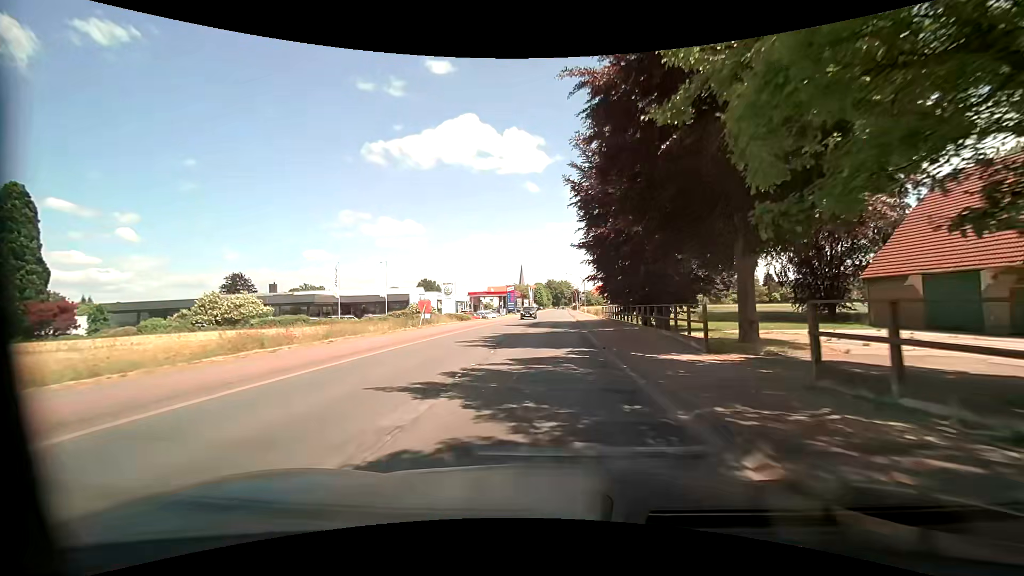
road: primary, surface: asphalt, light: Day
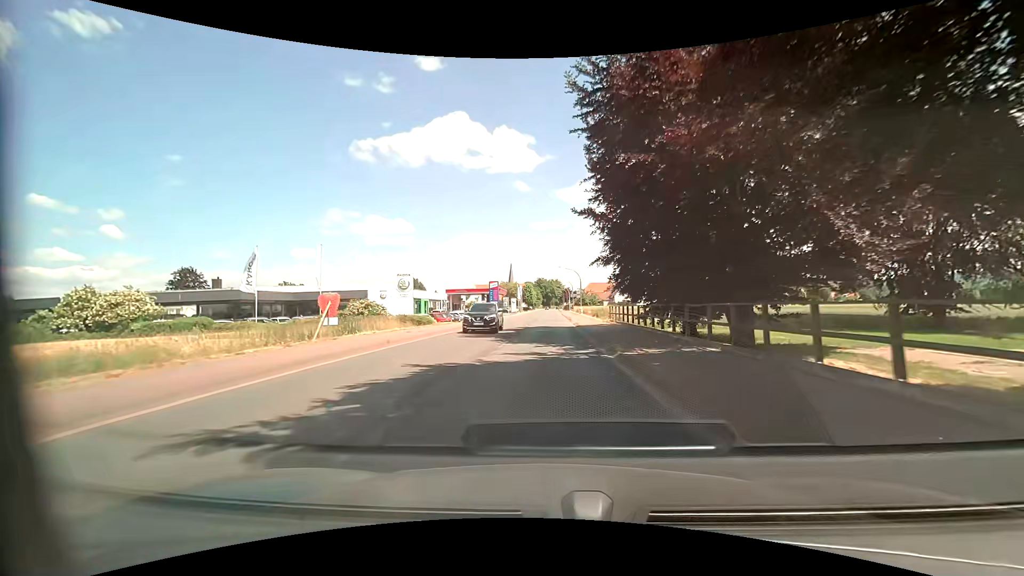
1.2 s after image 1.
(+0.2, +14.5) m; +1°
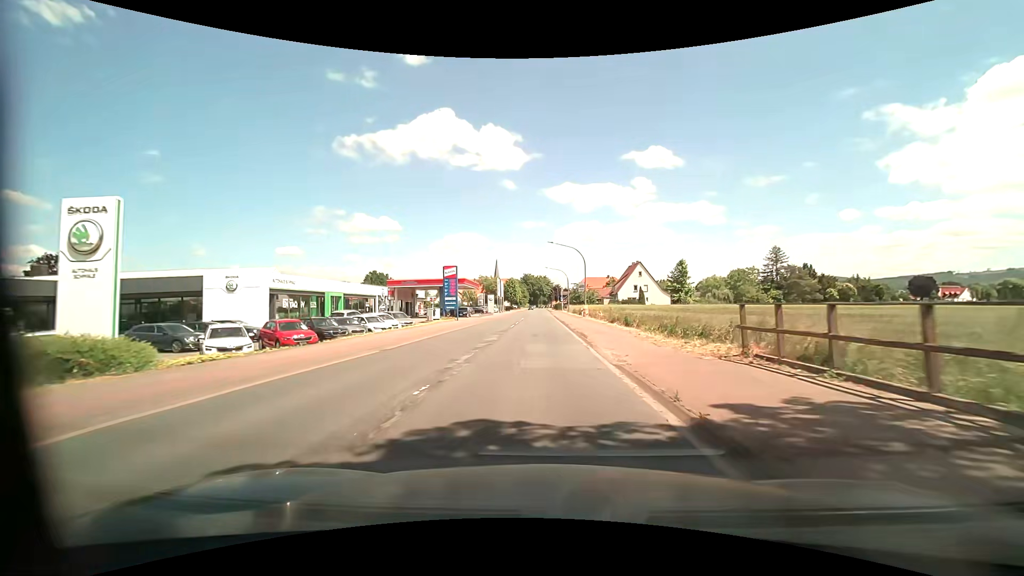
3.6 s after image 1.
(+0.6, +29.0) m; +2°
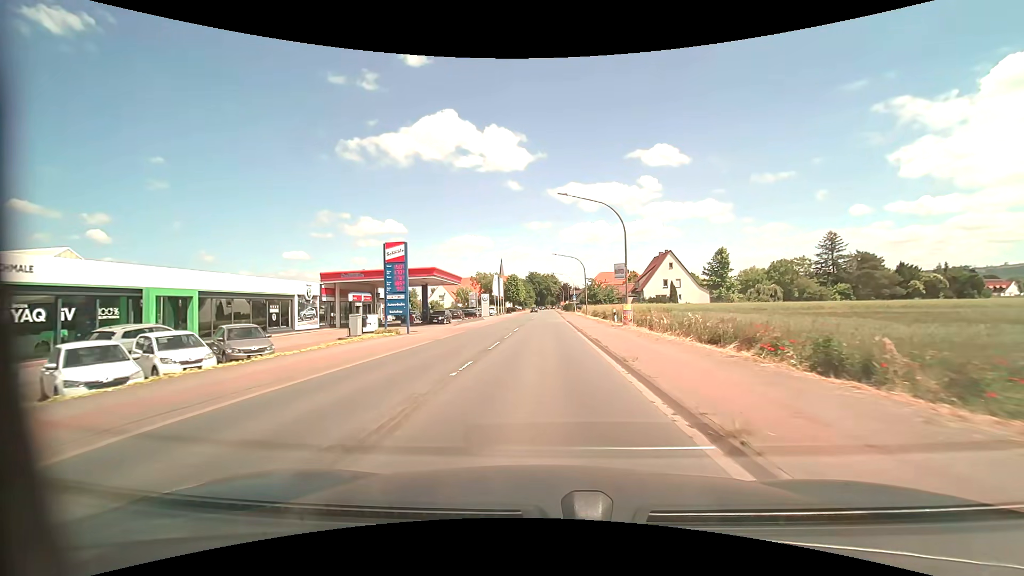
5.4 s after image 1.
(0.0, +21.9) m; -1°
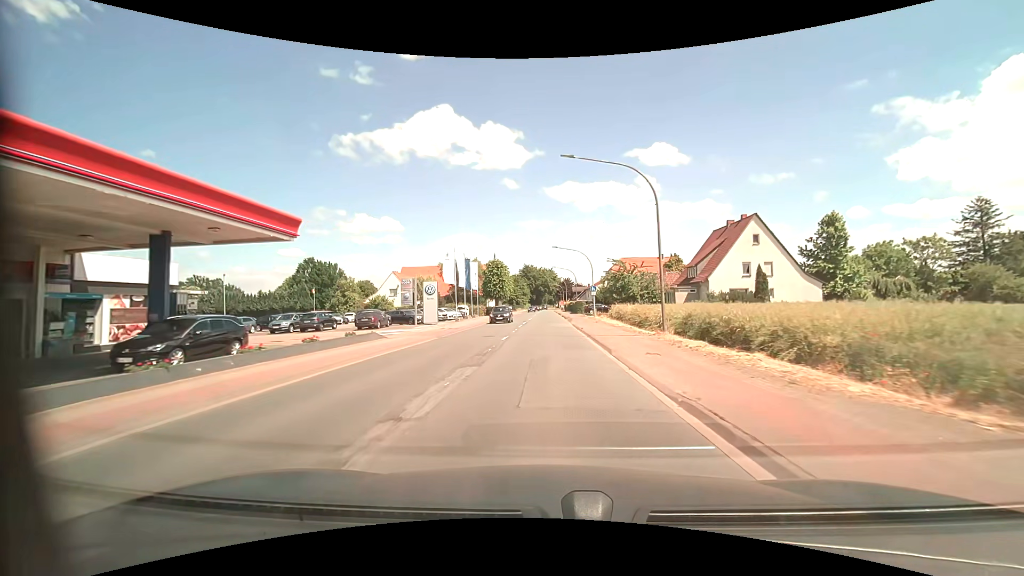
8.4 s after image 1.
(+0.1, +38.8) m; 0°
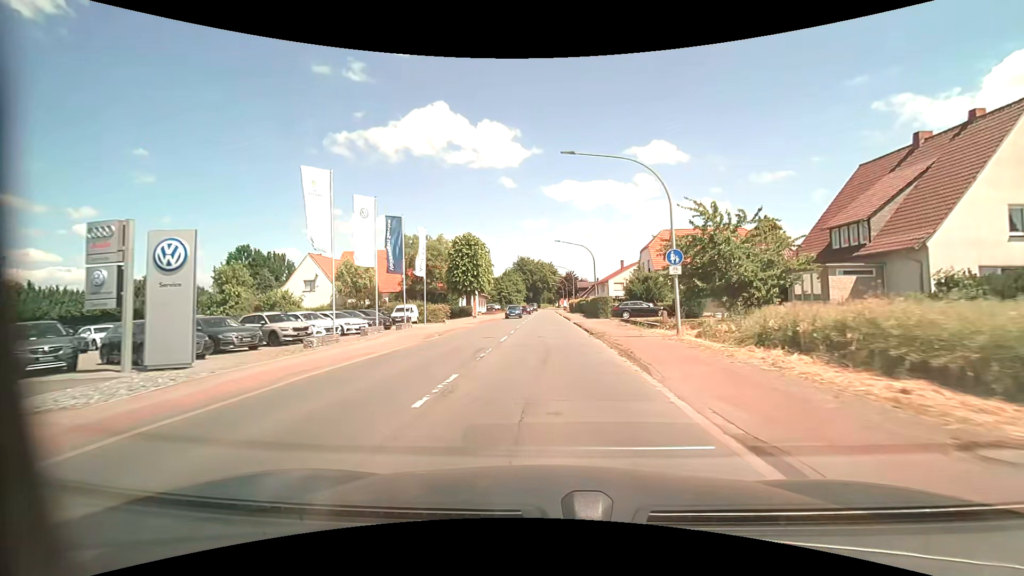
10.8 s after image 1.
(+0.1, +31.5) m; 0°
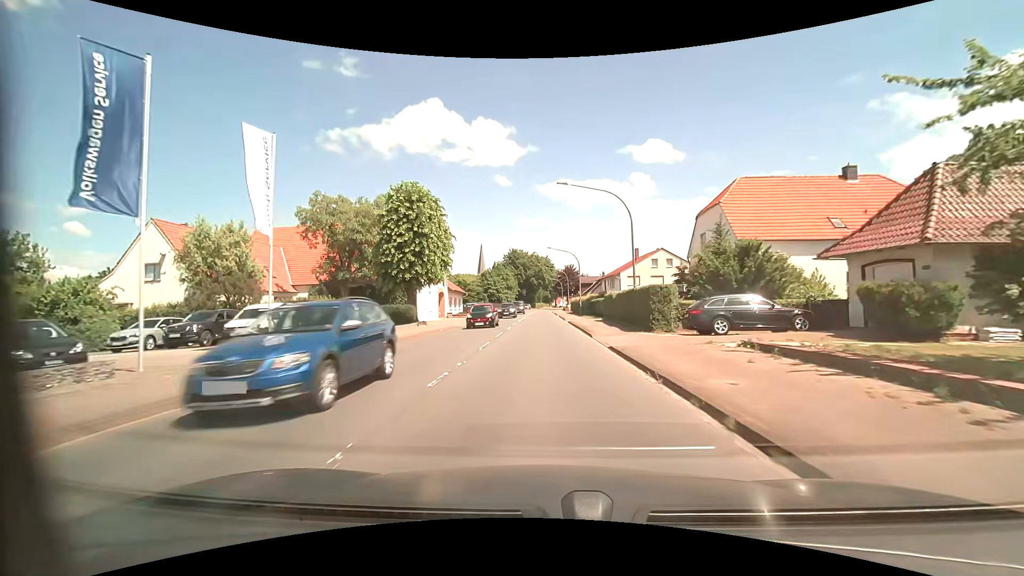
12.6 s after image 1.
(+0.1, +22.8) m; +1°
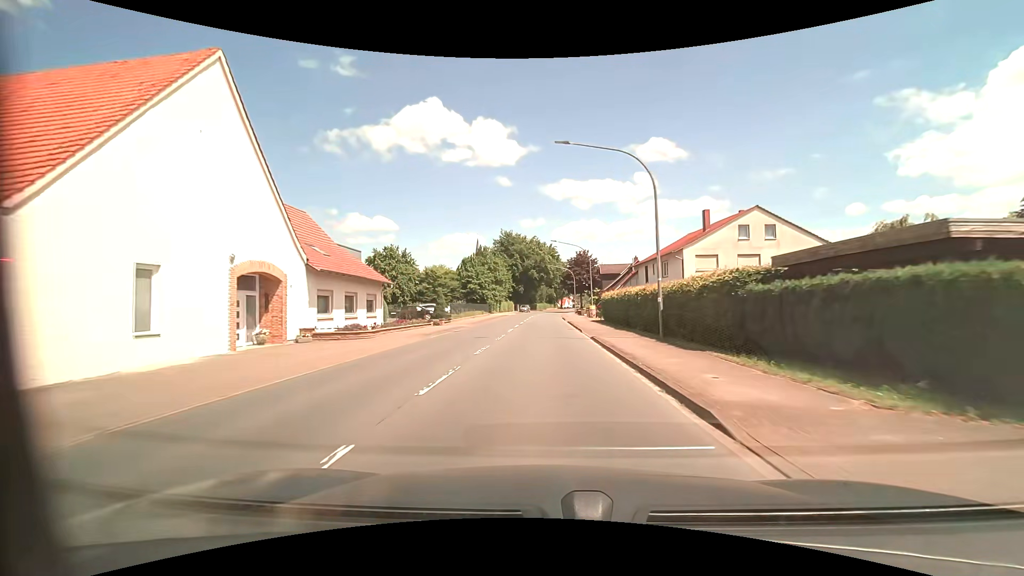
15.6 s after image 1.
(-0.2, +37.1) m; 0°
(0, +10) (0, +20) (0, +30) (0, +40) (0, +50) (0, +60) (0, +70) (+1, +80) (+1, +90) (+2, +100) m
